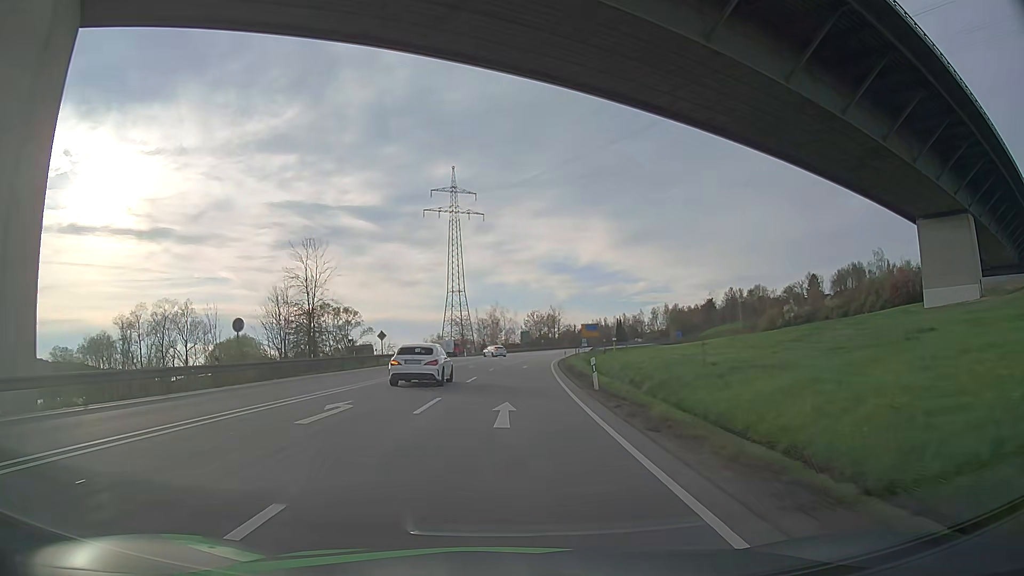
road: primary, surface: asphalt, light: Day
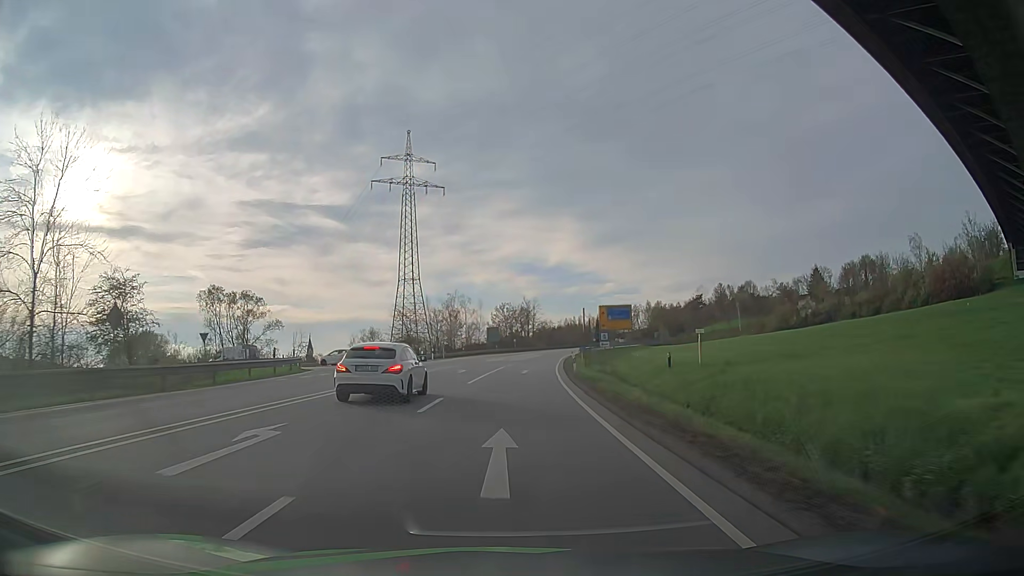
(+0.8, +35.6) m; +3°
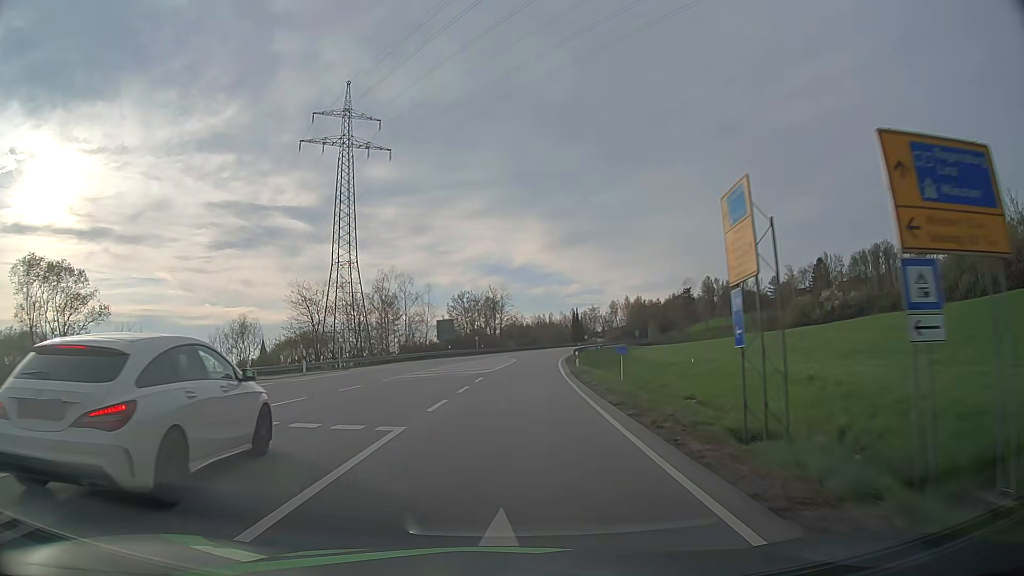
(+0.7, +34.5) m; +2°
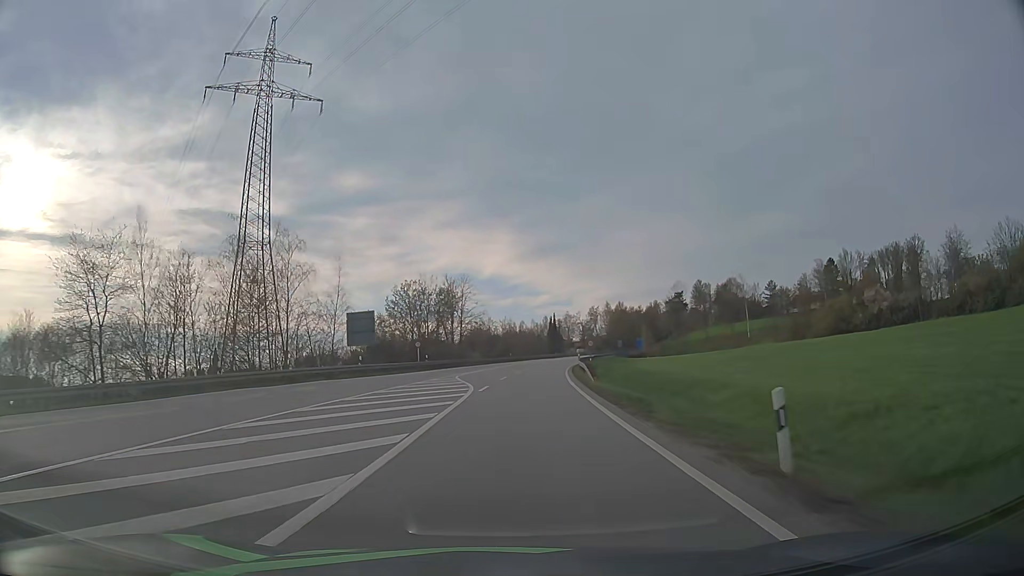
(+1.0, +34.1) m; +3°
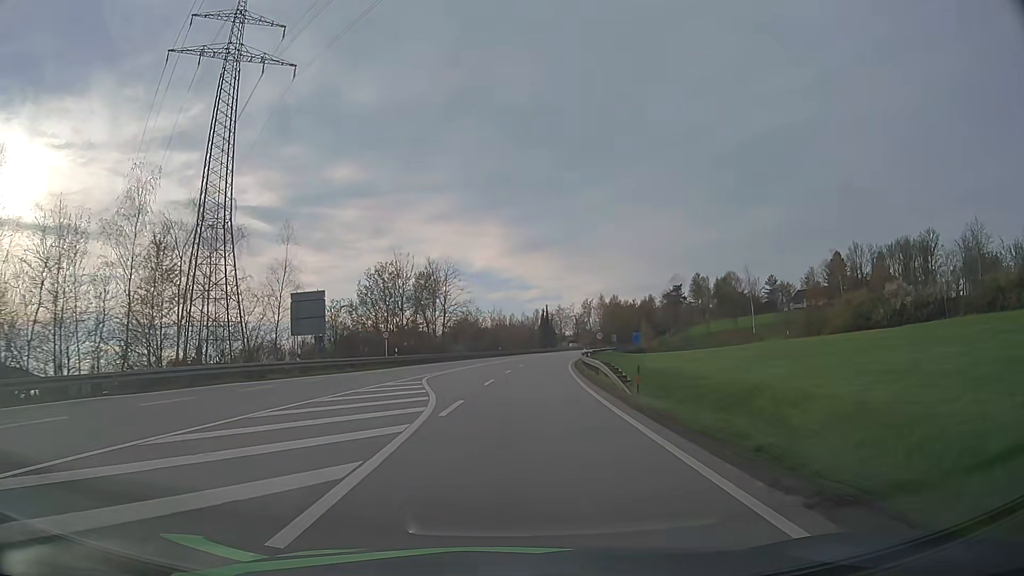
(+0.1, +11.4) m; +1°
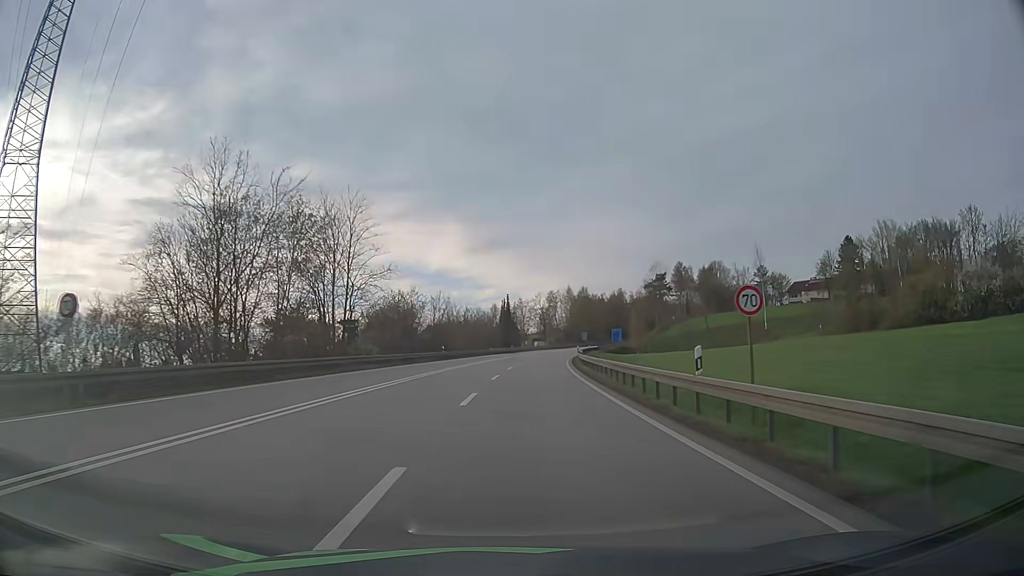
(+0.8, +34.3) m; +3°
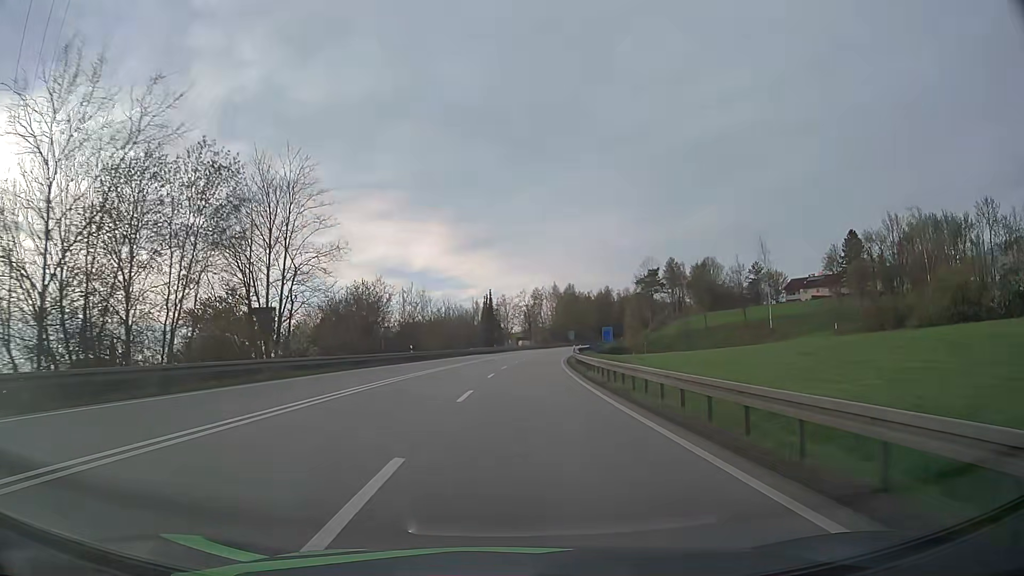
(+0.2, +11.5) m; +1°
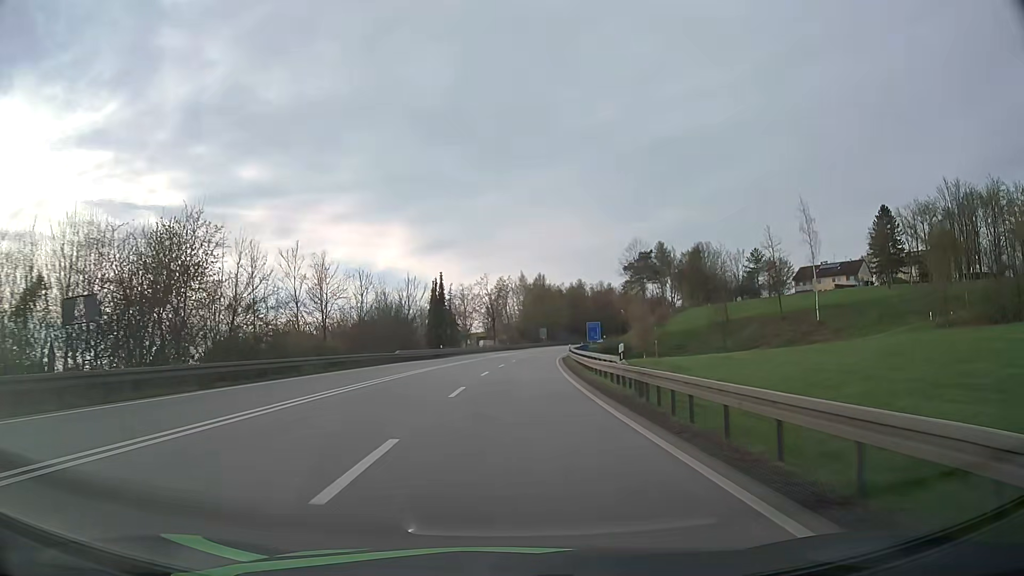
(+1.1, +34.6) m; +3°
(0, +10) (0, +20) (0, +30) (+1, +40) (+1, +50) (+2, +60) (+3, +70) (+4, +80) (+5, +90) (+7, +100) m
